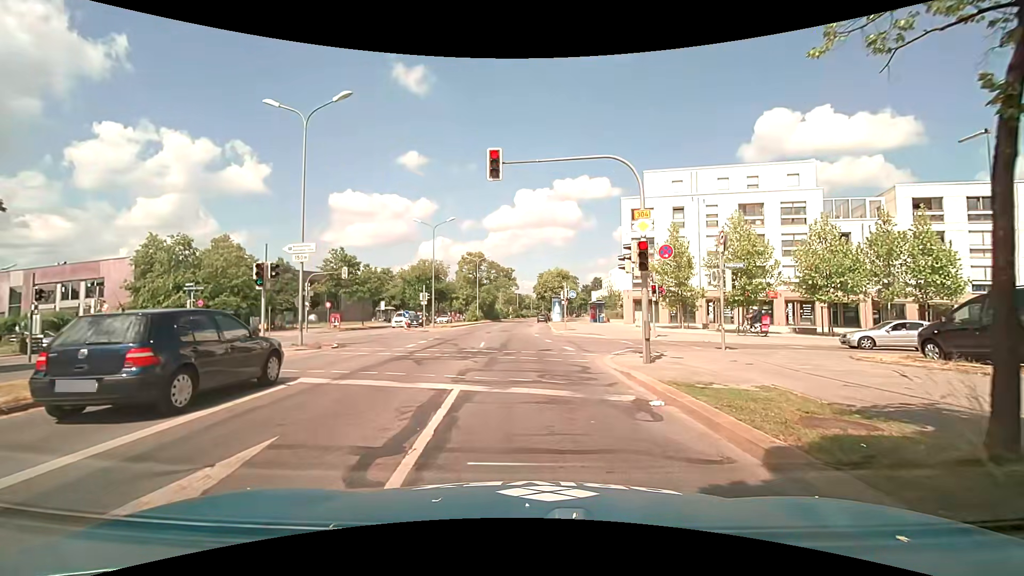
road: primary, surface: asphalt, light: Day
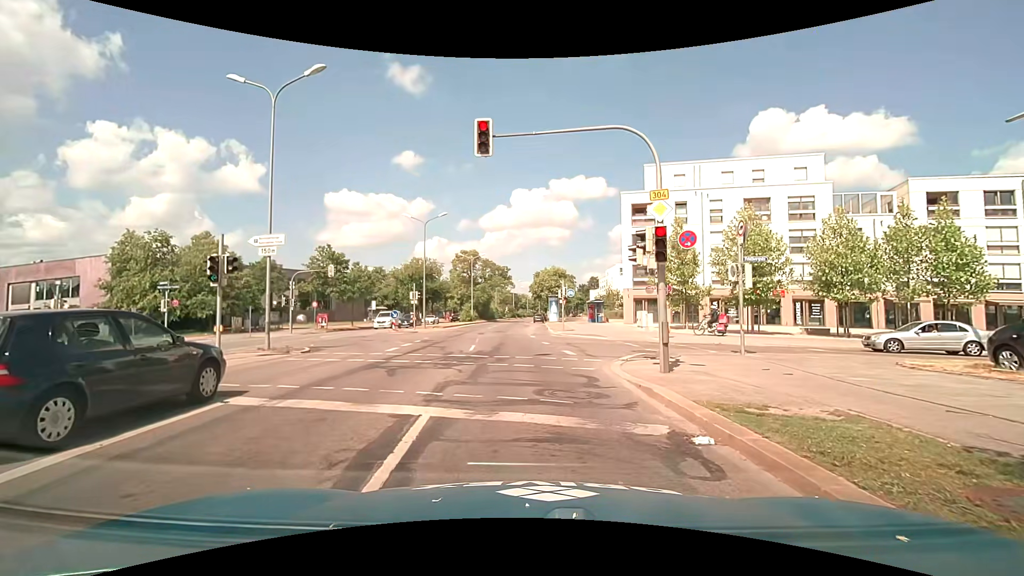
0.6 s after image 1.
(0.0, +2.1) m; 0°
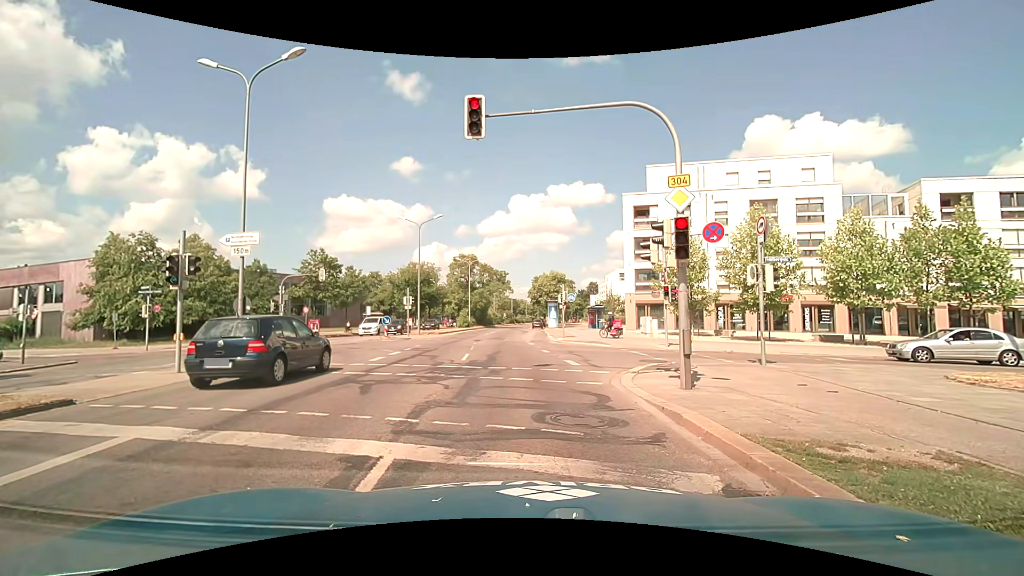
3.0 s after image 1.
(0.0, +1.6) m; +2°
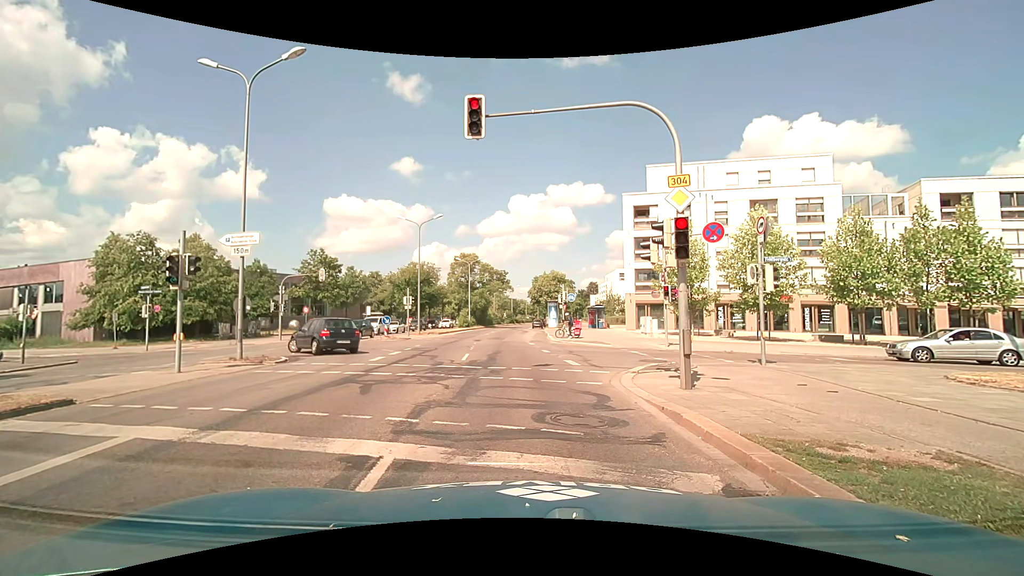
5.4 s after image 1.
(0.0, 0.0) m; 0°
(0, +10) (-2, +20) (-3, +30) (-3, +40) (-4, +50) (-5, +60) (-6, +70) (-6, +80) (-6, +90) (-6, +100) m
